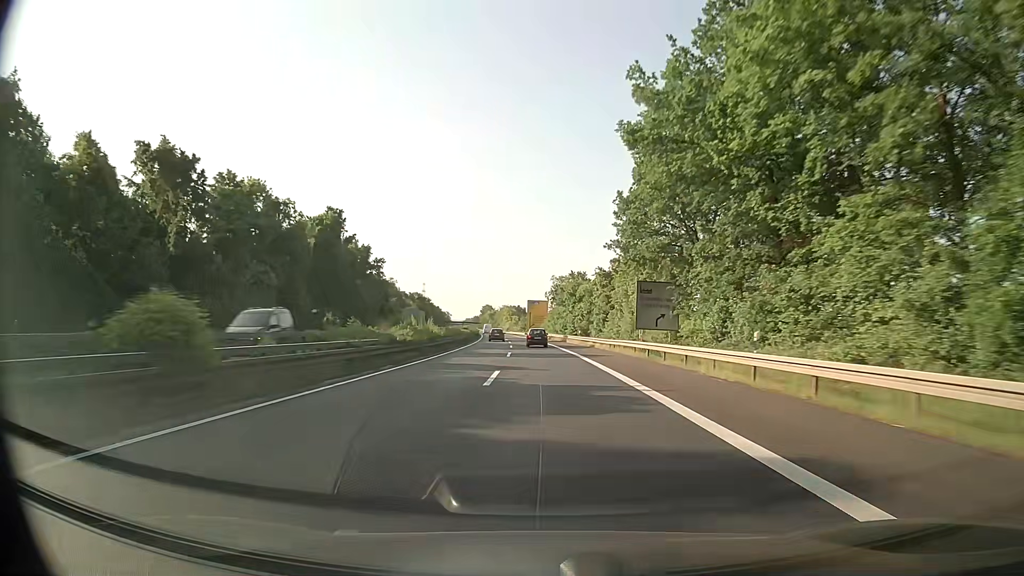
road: trunk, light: Day
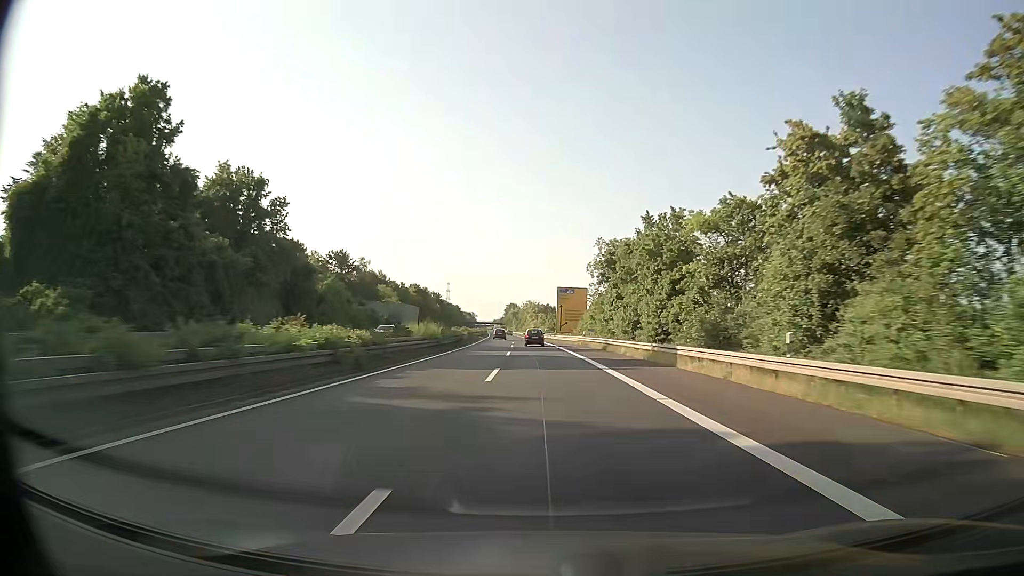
(-1.1, +52.8) m; -2°
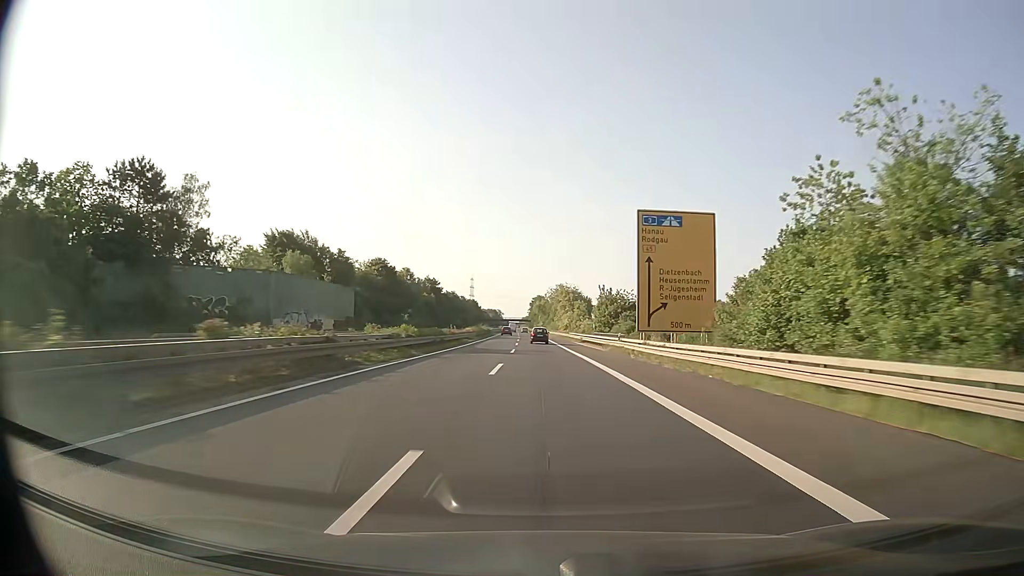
(-1.9, +70.4) m; -3°
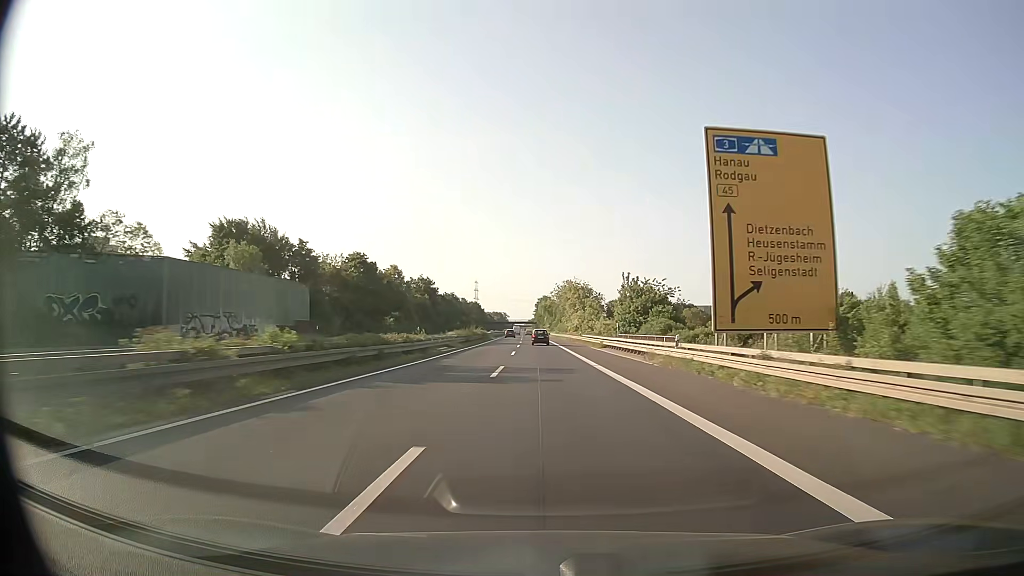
(-0.1, +17.6) m; 0°
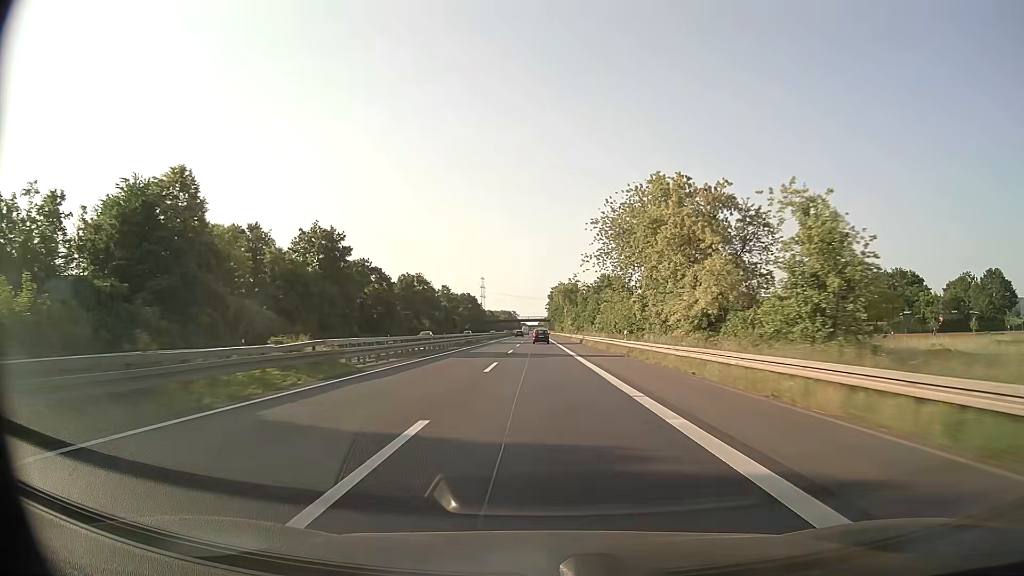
(-1.7, +87.9) m; -1°
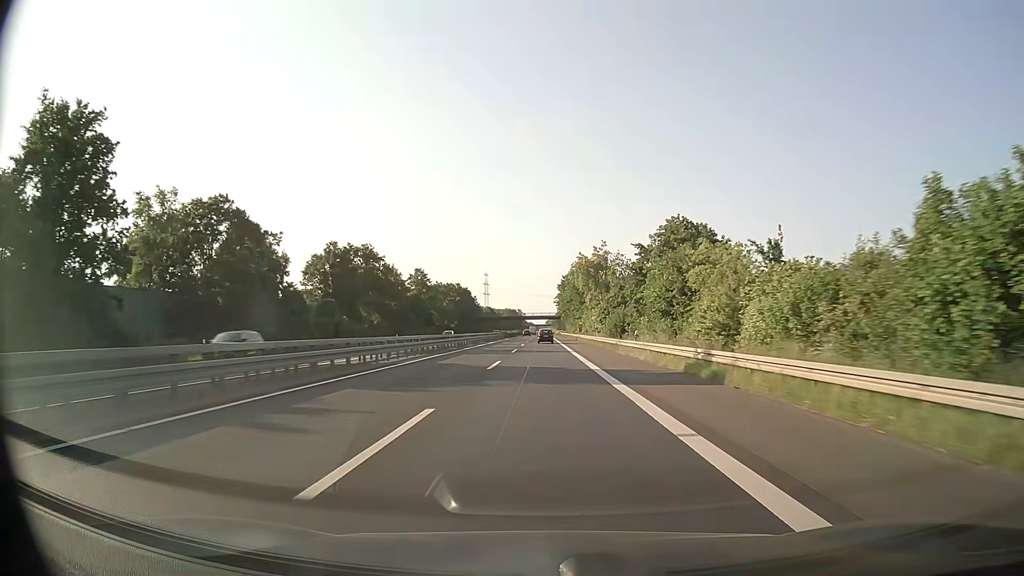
(-0.4, +52.6) m; -1°
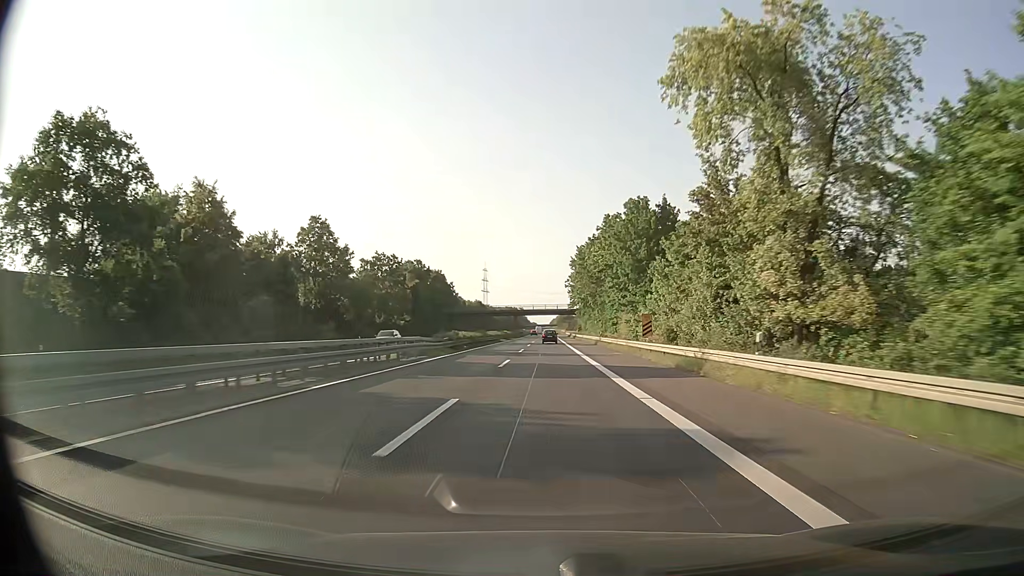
(-0.2, +70.1) m; 0°
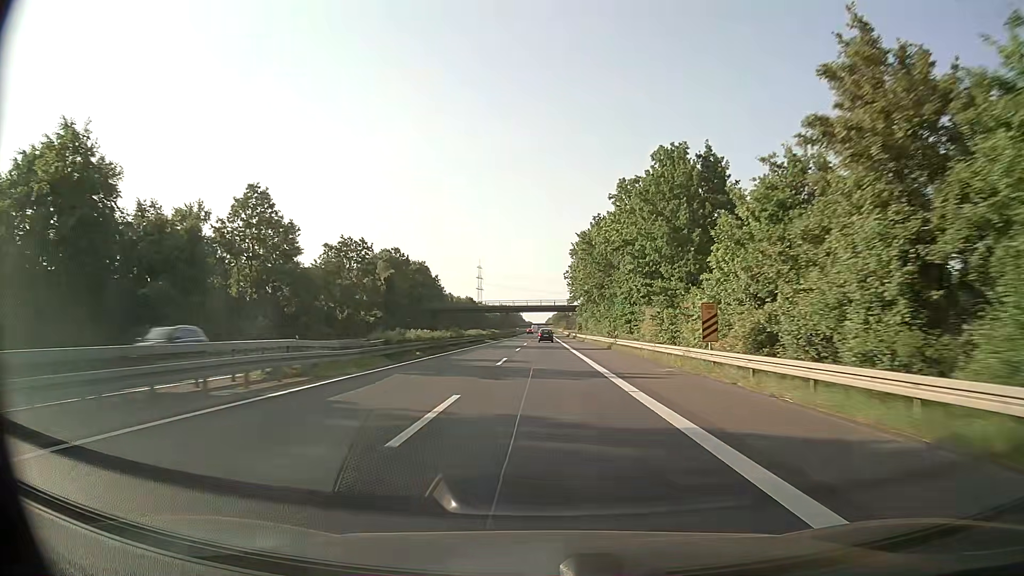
(0.0, +17.5) m; 0°
(0, +10) (0, +20) (0, +30) (0, +40) (0, +50) (0, +60) (0, +70) (0, +80) (0, +90) (0, +100) m
